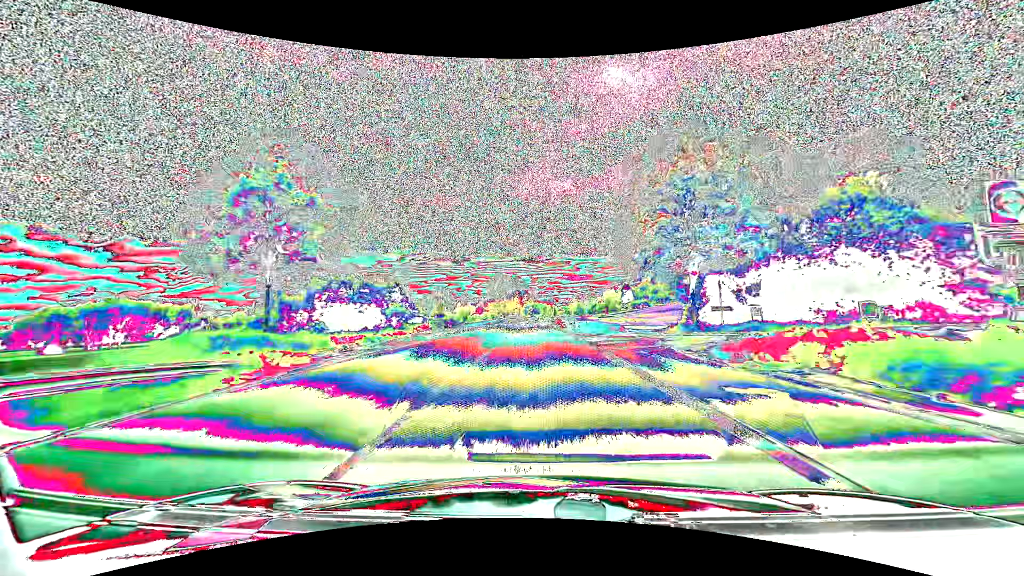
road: primary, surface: asphalt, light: Day
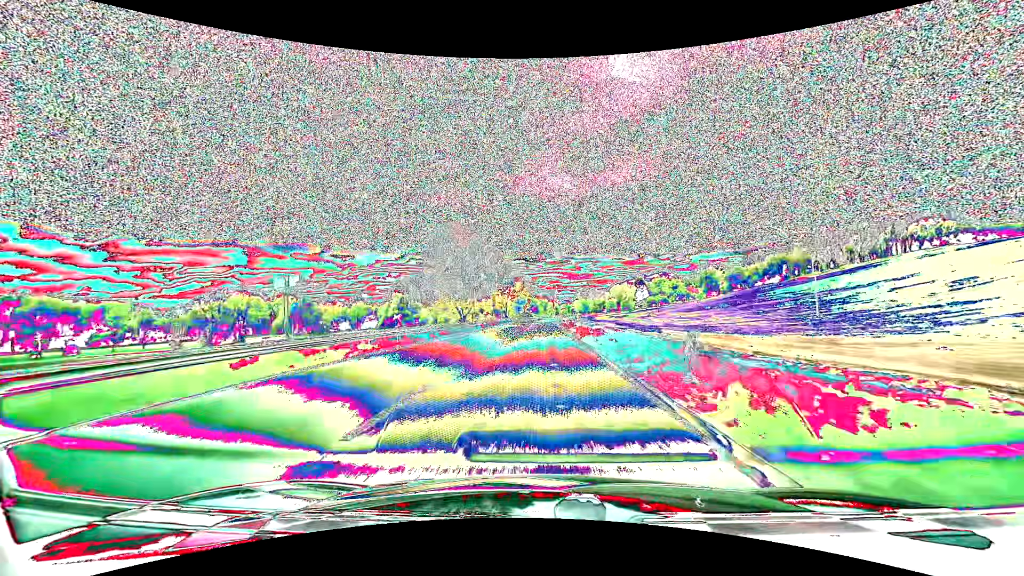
(0.0, +75.9) m; 0°
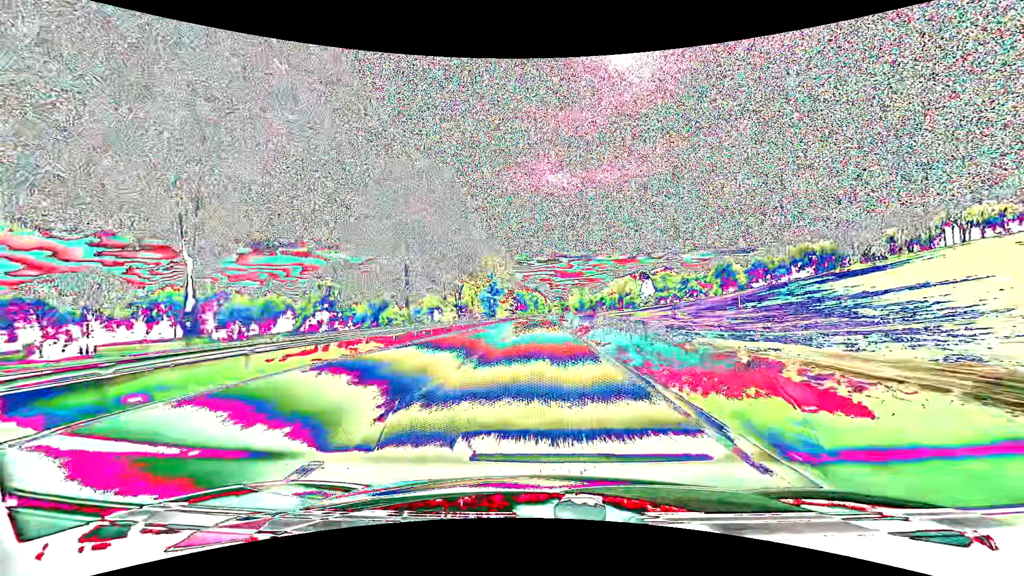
(+0.5, +60.9) m; +1°
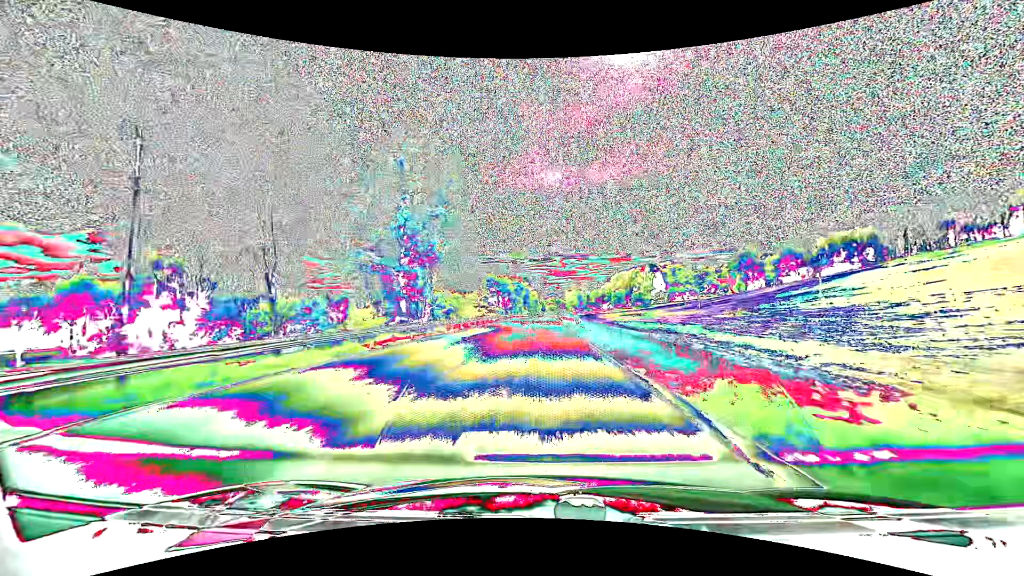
(+0.5, +57.0) m; +1°
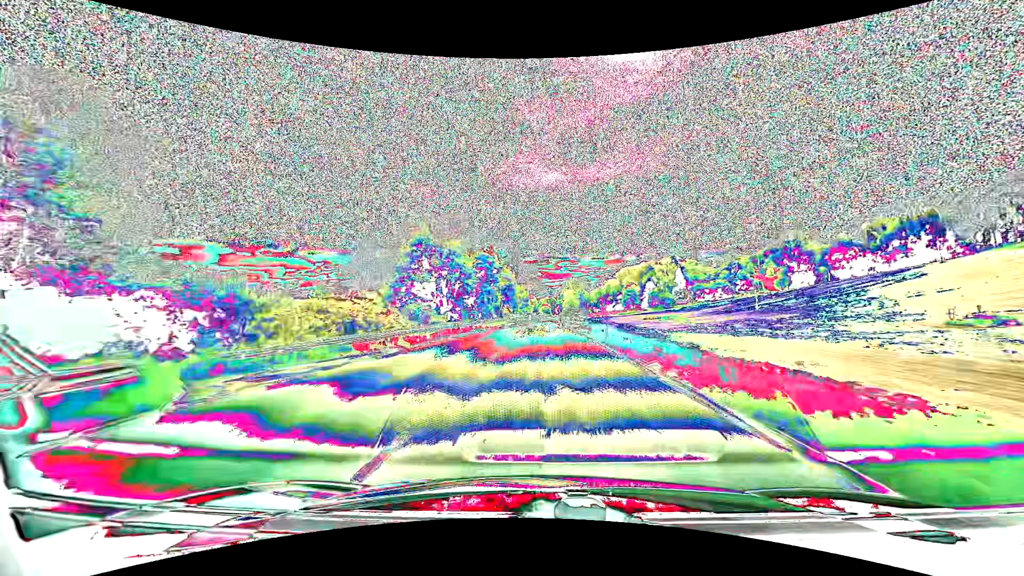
(+0.3, +64.9) m; +1°
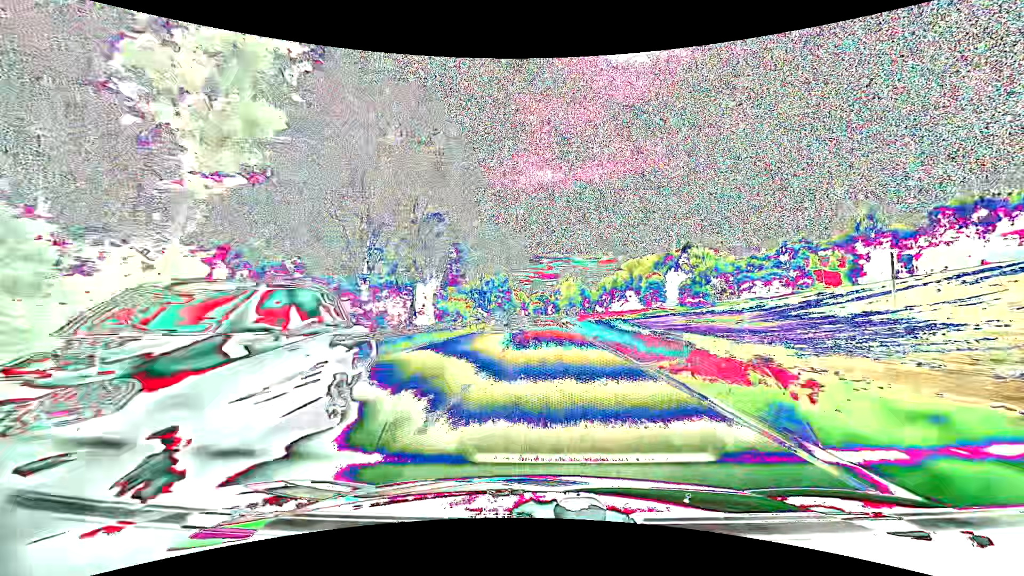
(+0.4, +63.5) m; +1°
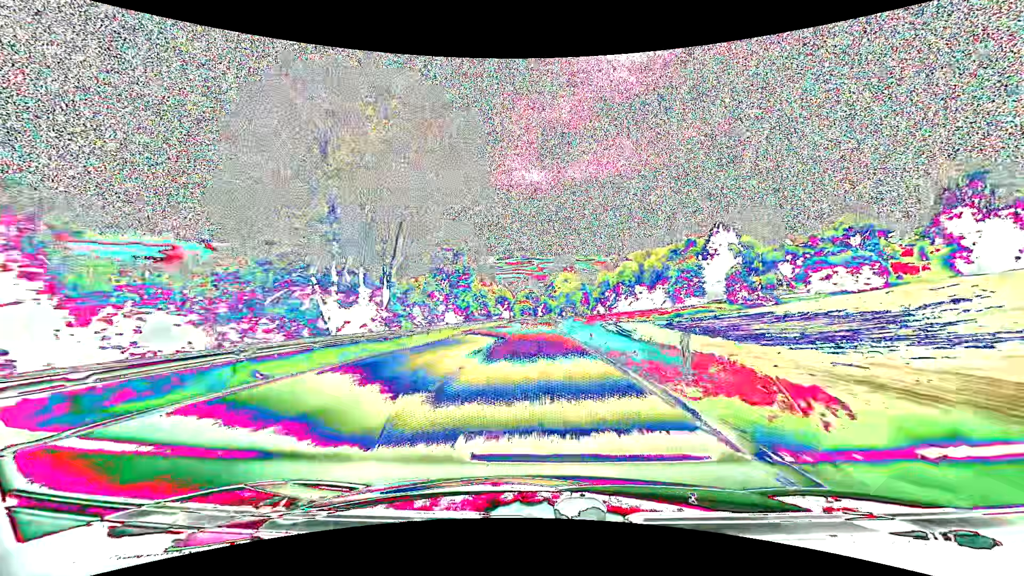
(+1.1, +52.6) m; +2°
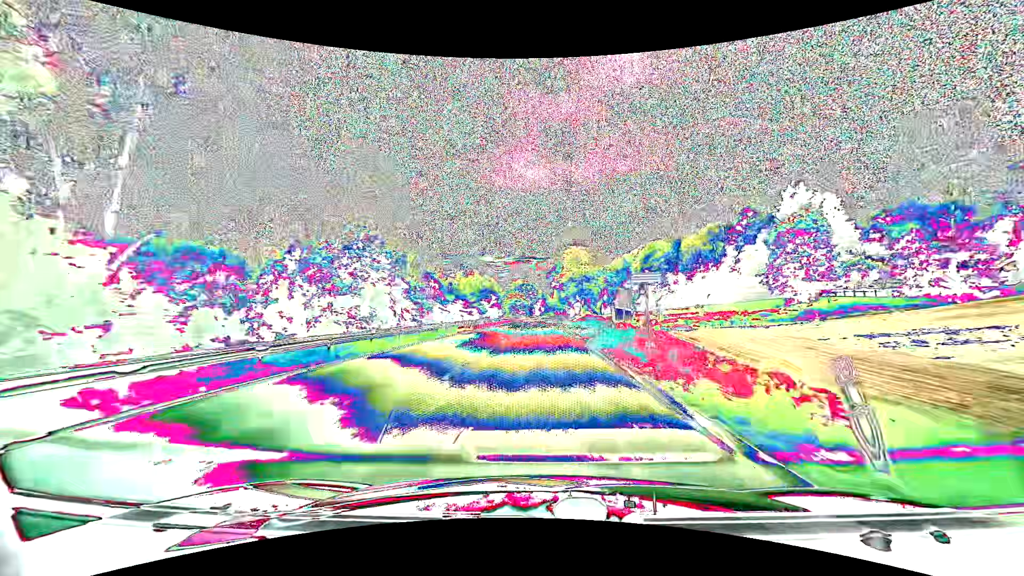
(0.0, +55.4) m; 0°
(0, +10) (0, +20) (0, +30) (0, +40) (0, +50) (+1, +60) (+1, +70) (+1, +80) (+1, +90) (+1, +100) m
